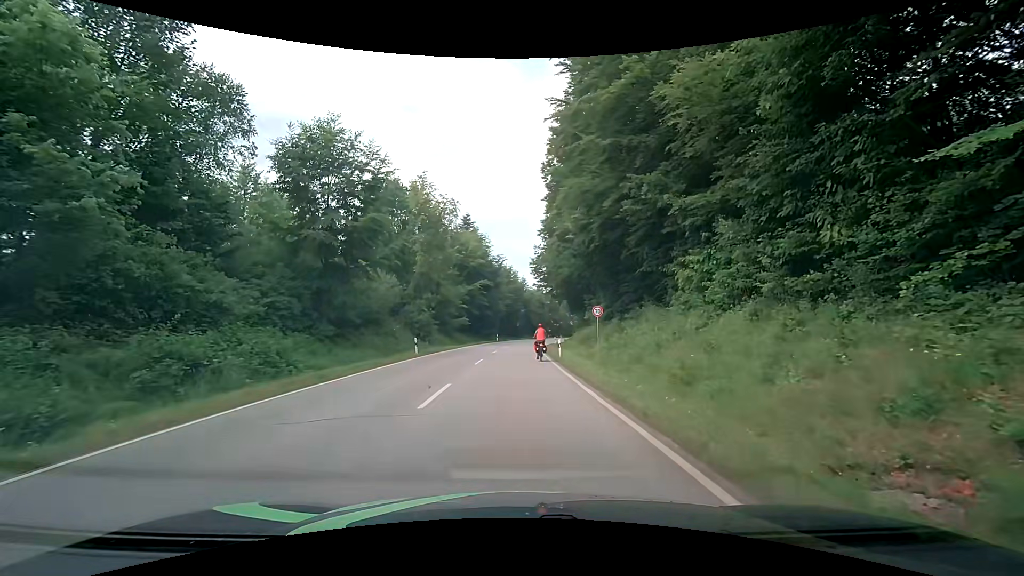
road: secondary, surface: asphalt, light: Day
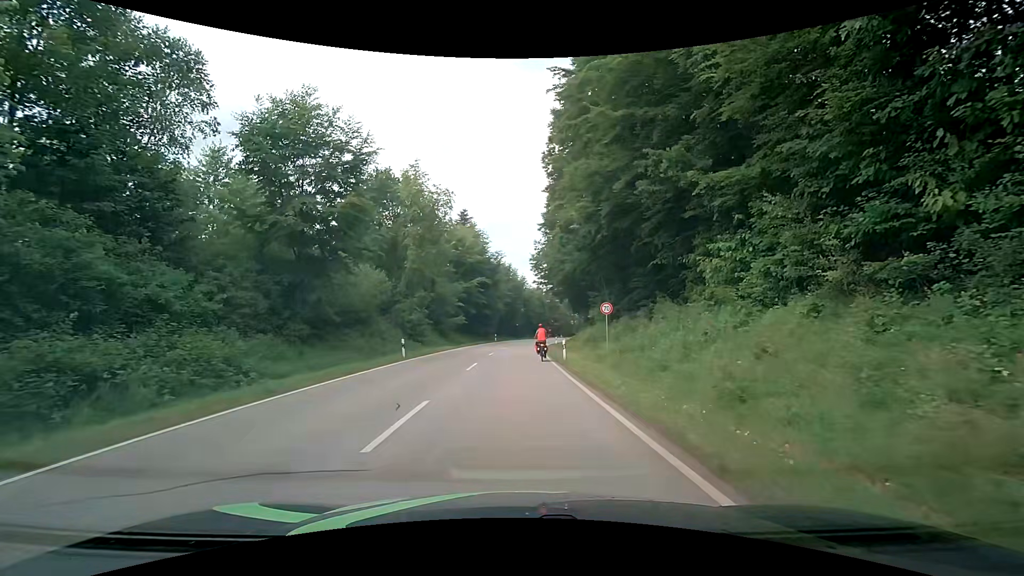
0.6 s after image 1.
(0.0, +3.1) m; 0°
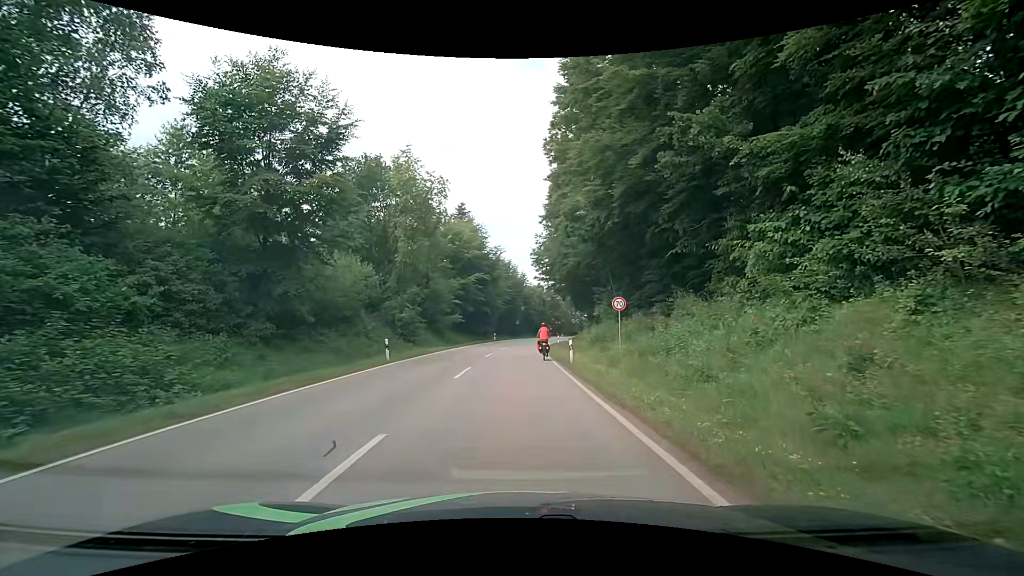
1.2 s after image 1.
(0.0, +3.3) m; 0°
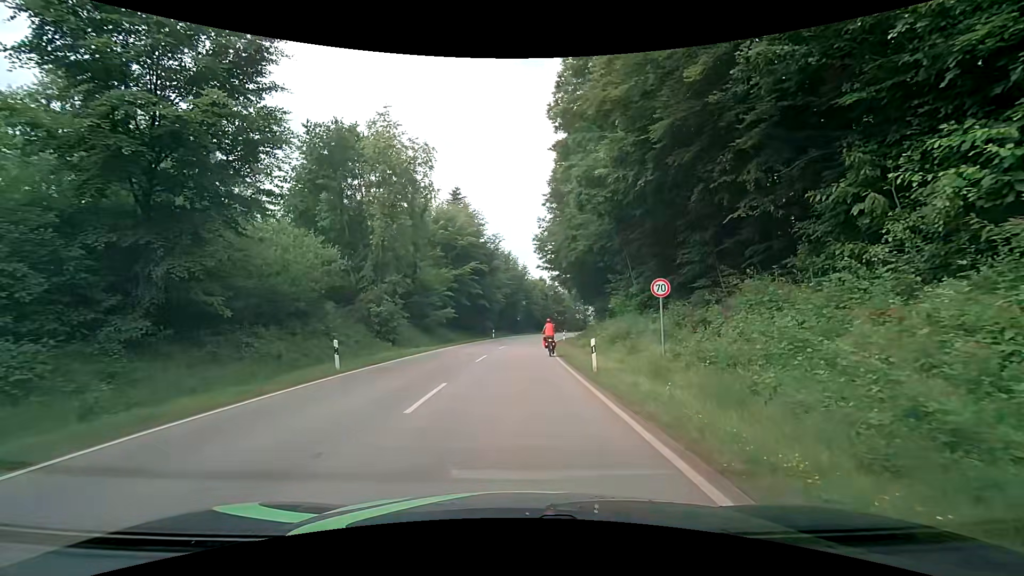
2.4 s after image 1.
(+0.1, +6.4) m; +1°
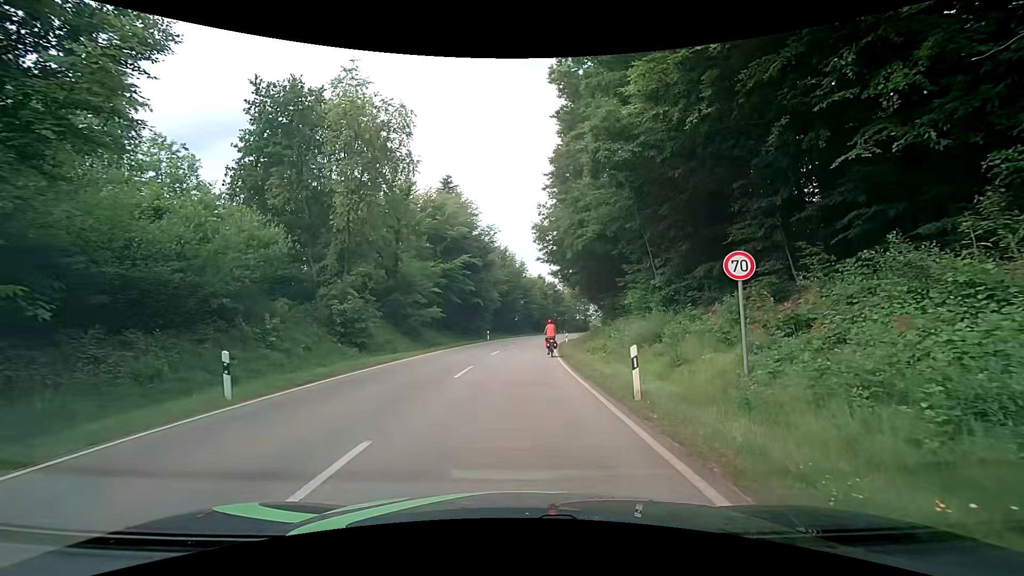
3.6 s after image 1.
(0.0, +5.9) m; 0°
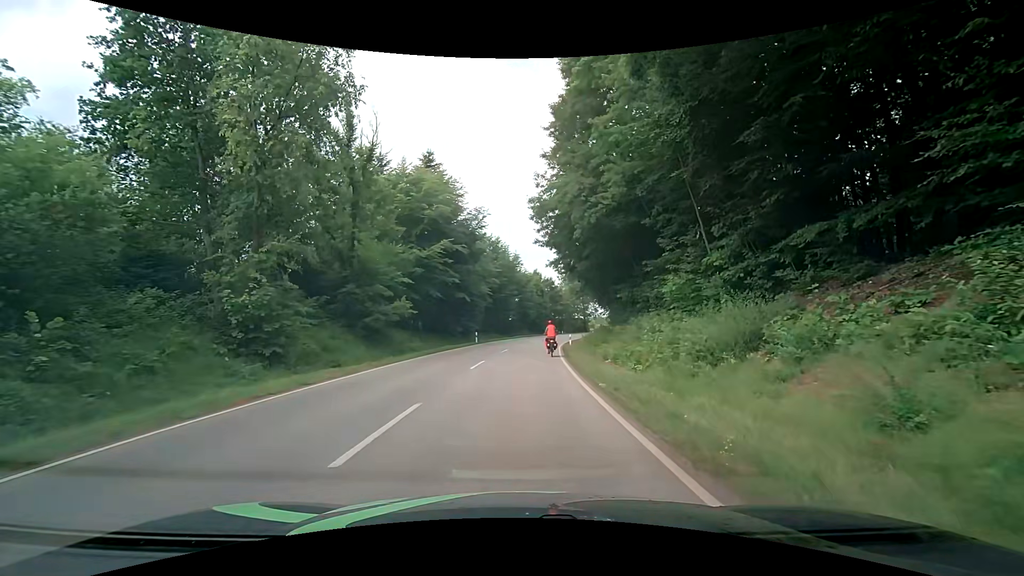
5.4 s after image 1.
(+0.1, +8.7) m; 0°
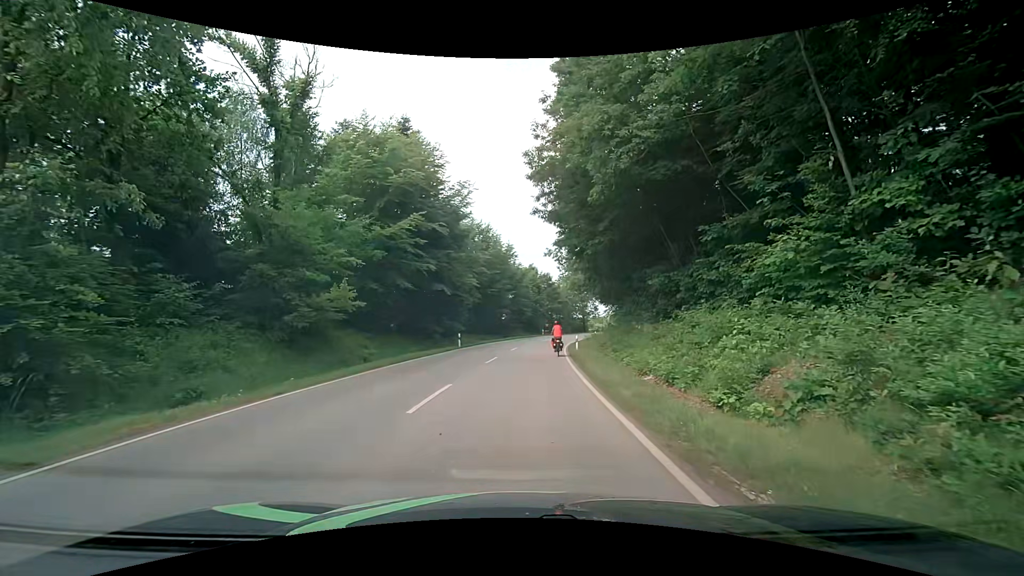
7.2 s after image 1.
(+0.1, +8.9) m; +1°
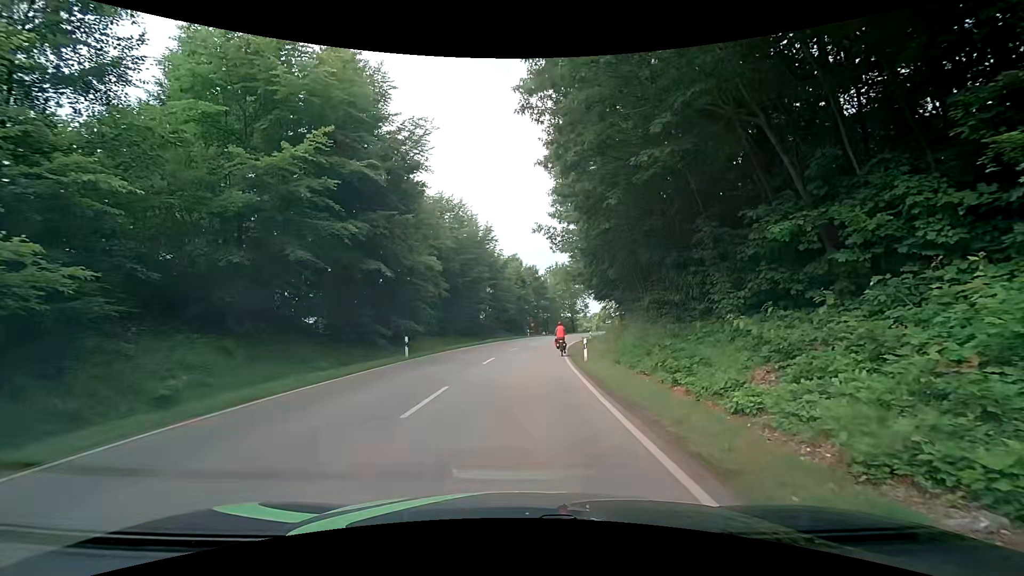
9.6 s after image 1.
(+0.2, +12.2) m; 0°
(0, +10) (+1, +20) (+2, +30) (+3, +40) (+5, +50) (+7, +59) (+9, +69) (+12, +79) (+16, +88) (+20, +97) m
